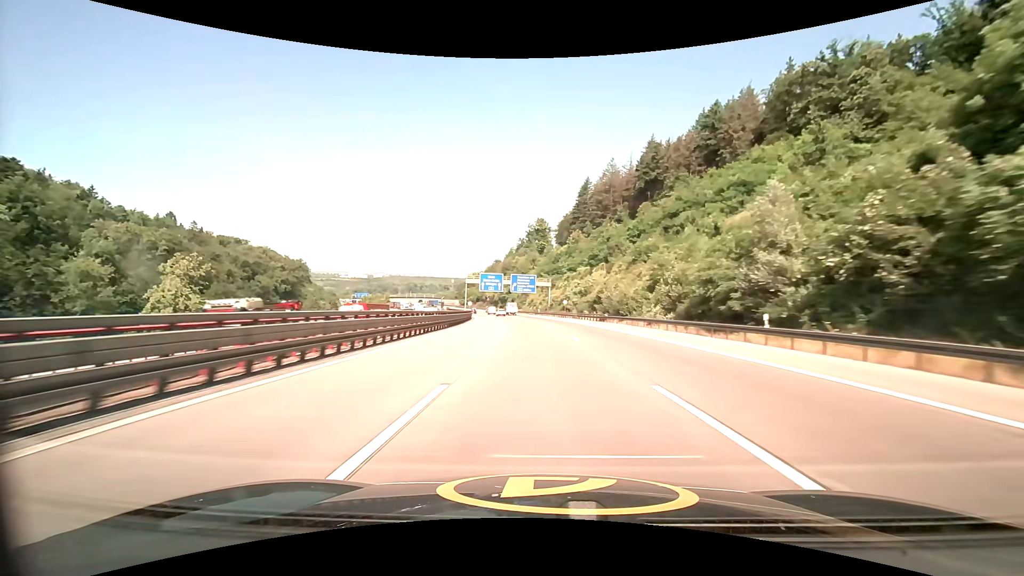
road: motorway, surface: asphalt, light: Day
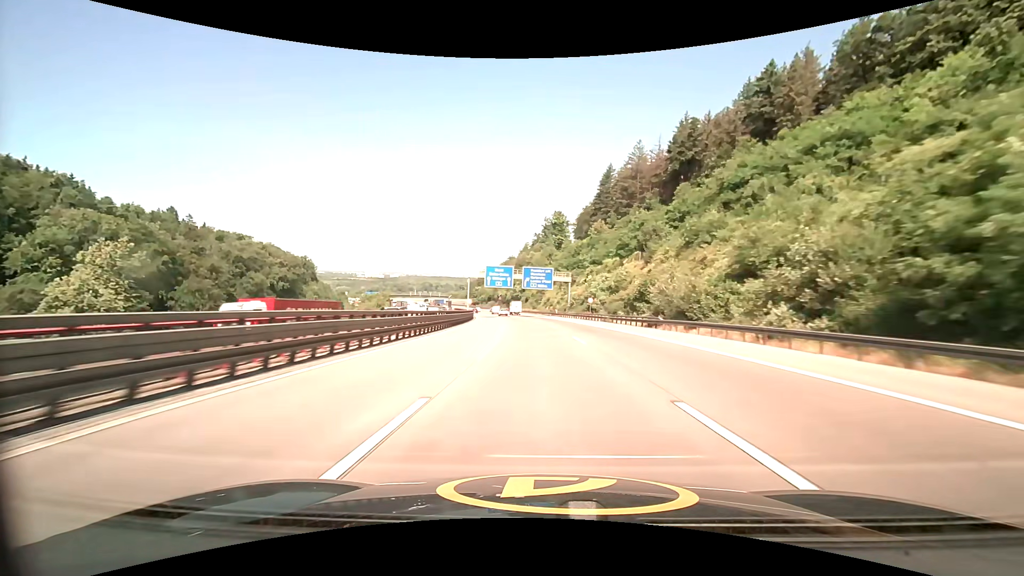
(-0.3, +19.4) m; -2°
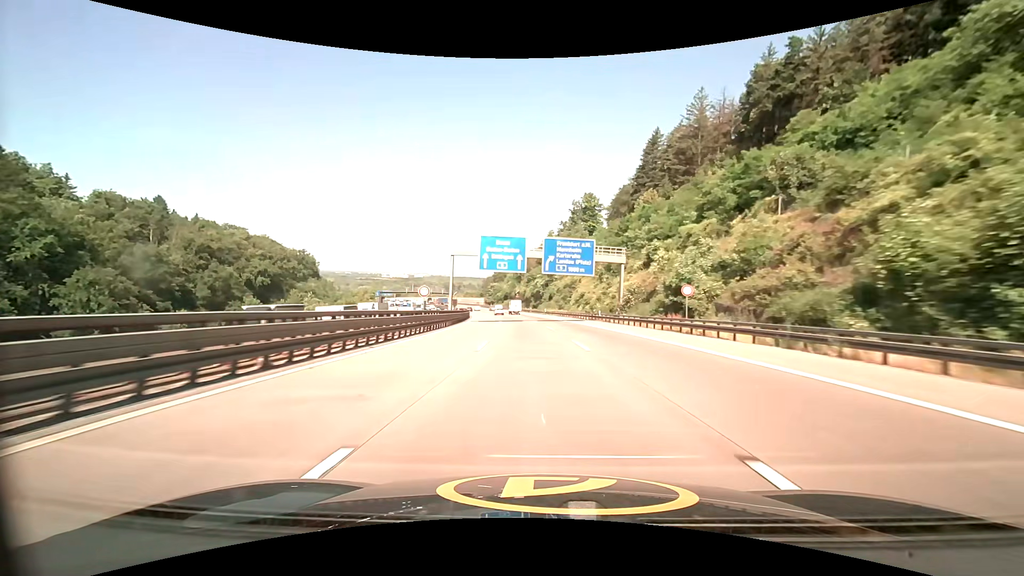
(-0.9, +38.3) m; -3°
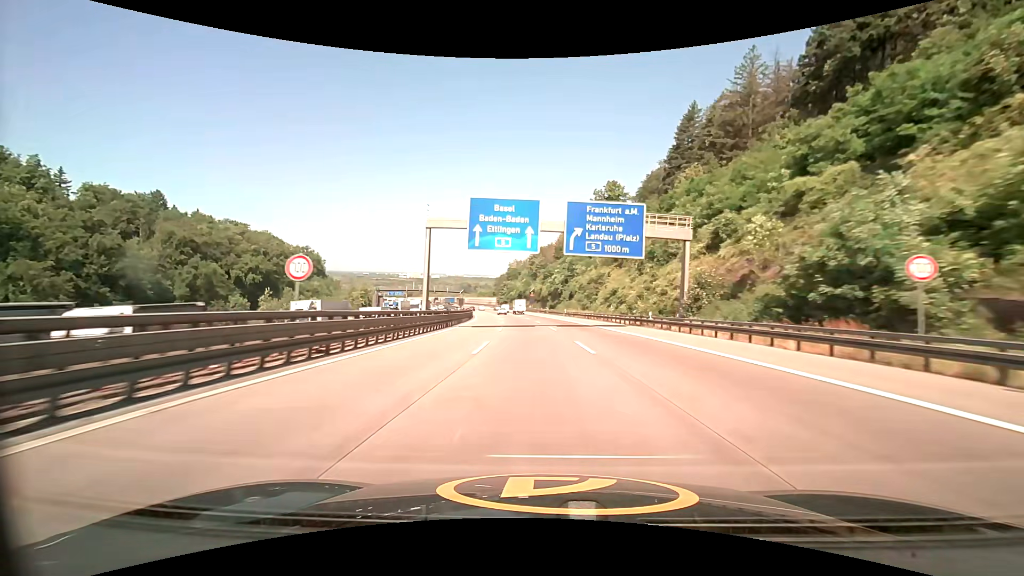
(-0.3, +19.0) m; -2°
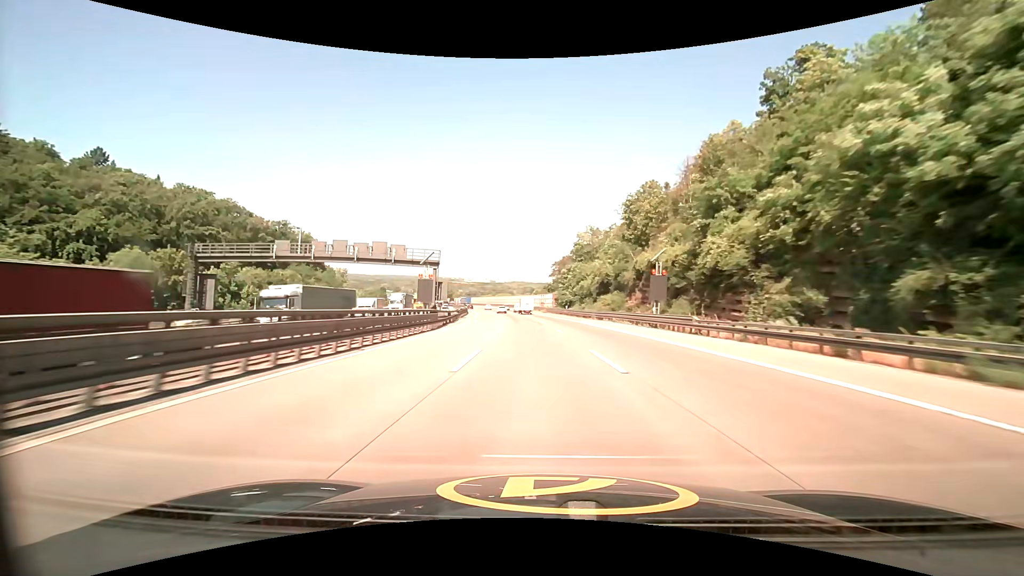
(-6.5, +93.4) m; -8°
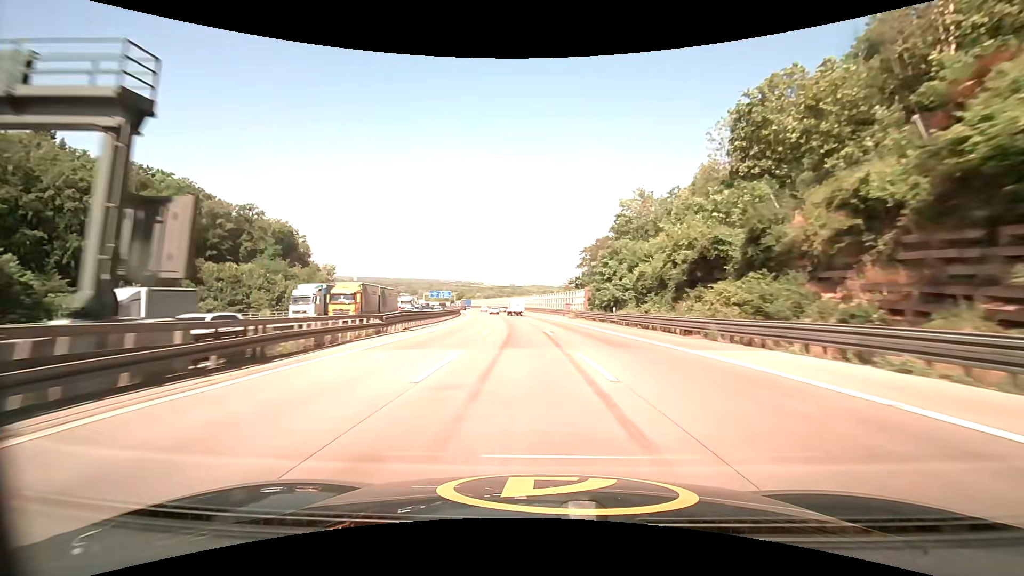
(-0.7, +37.0) m; -2°
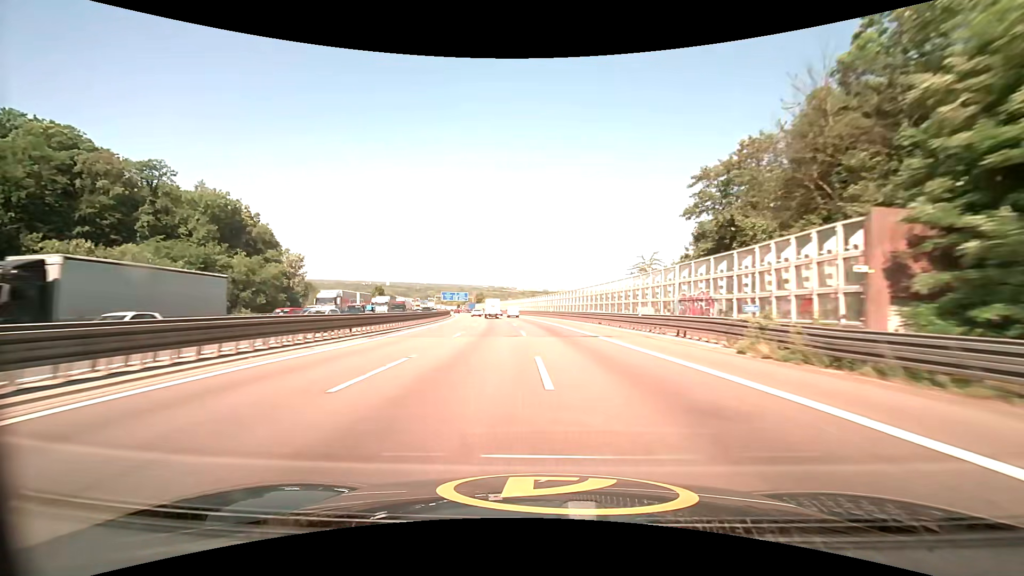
(-1.8, +54.4) m; -4°
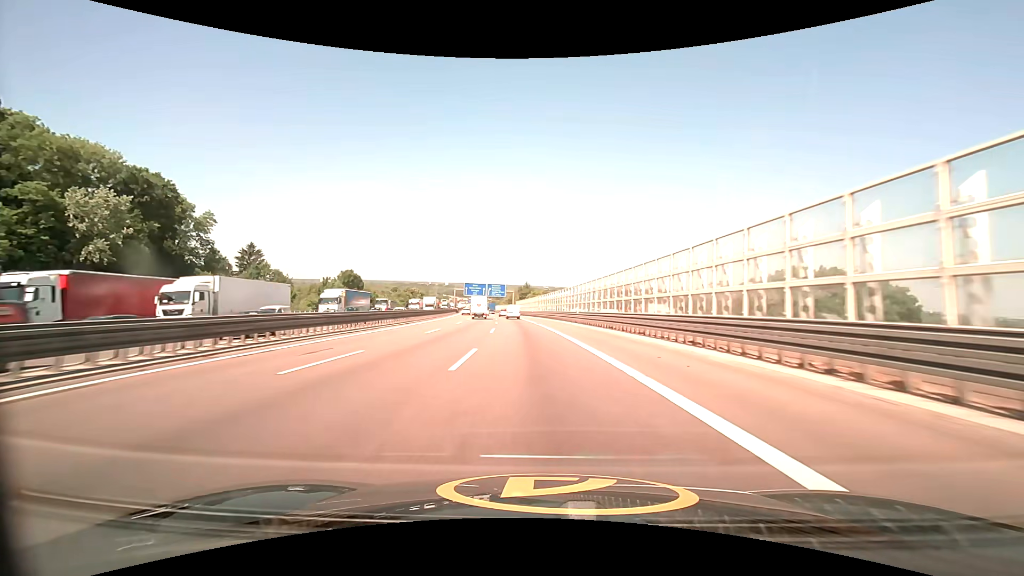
(-5.4, +86.6) m; -7°
(0, +10) (0, +20) (-1, +30) (-1, +40) (-2, +50) (-2, +60) (-3, +70) (-5, +80) (-6, +90) (-7, +100) m
